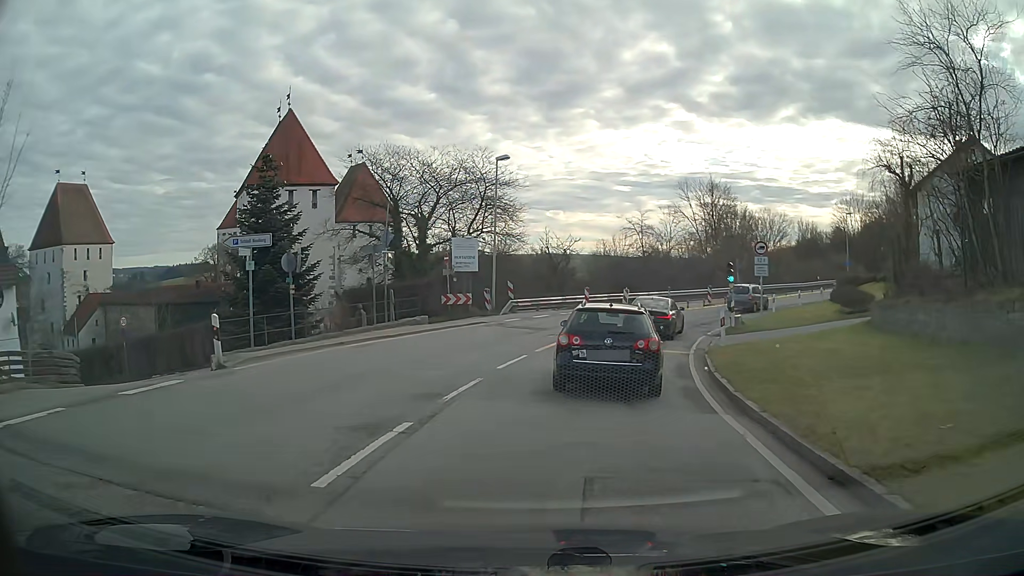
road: secondary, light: Day
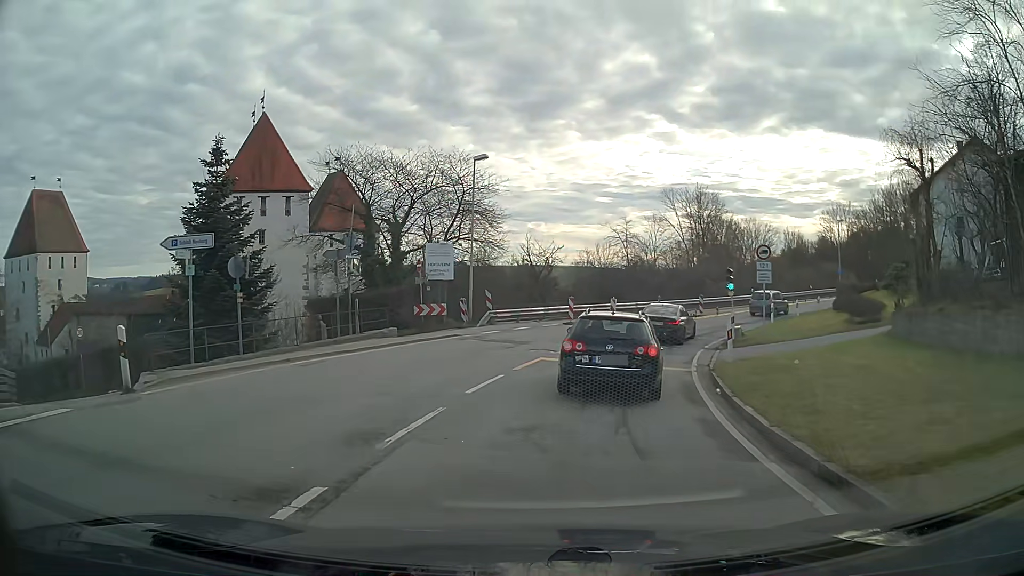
(0.0, +2.7) m; +2°
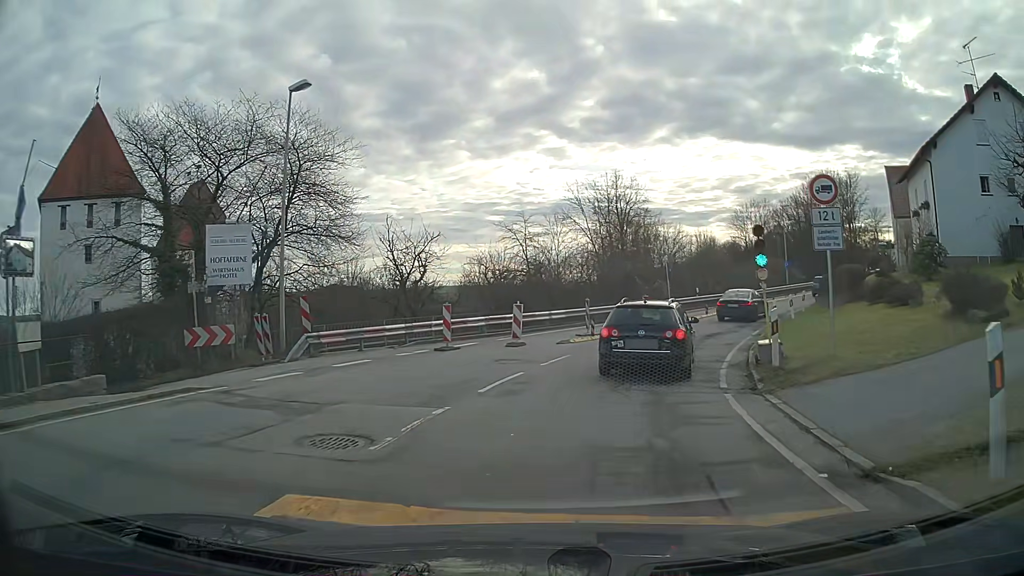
(+1.2, +13.4) m; +10°
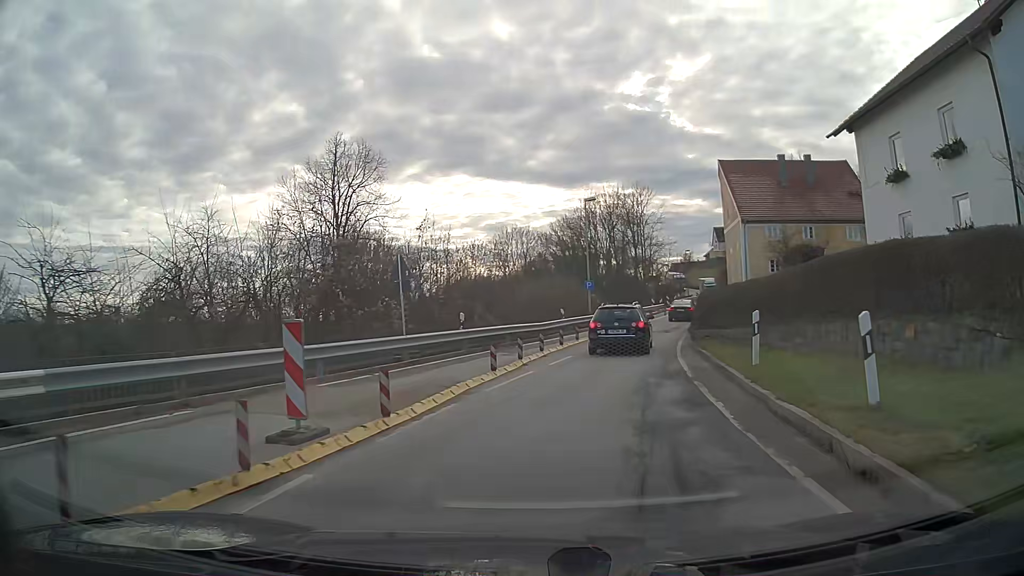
(+4.0, +20.6) m; +21°
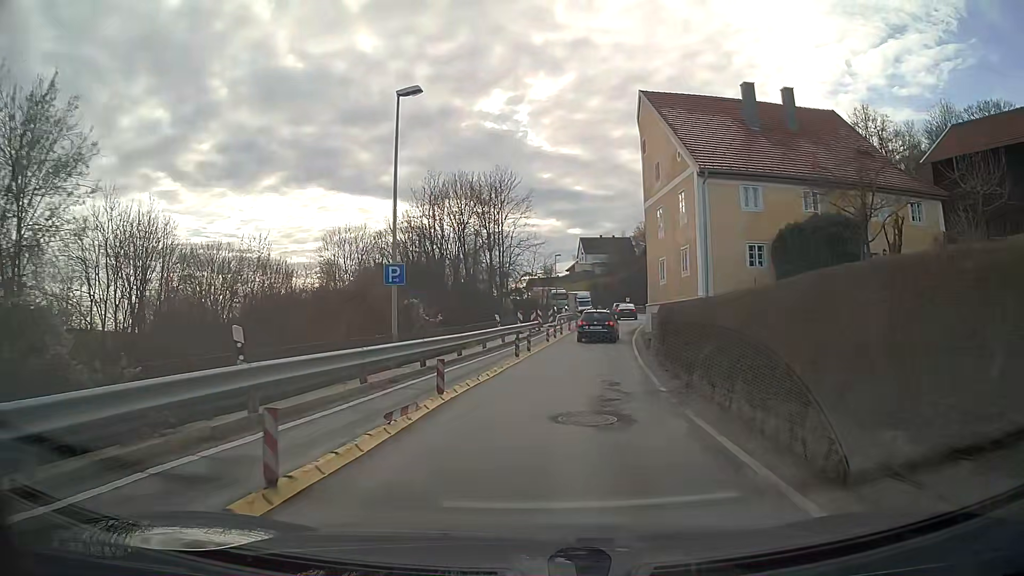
(+2.7, +23.9) m; +12°
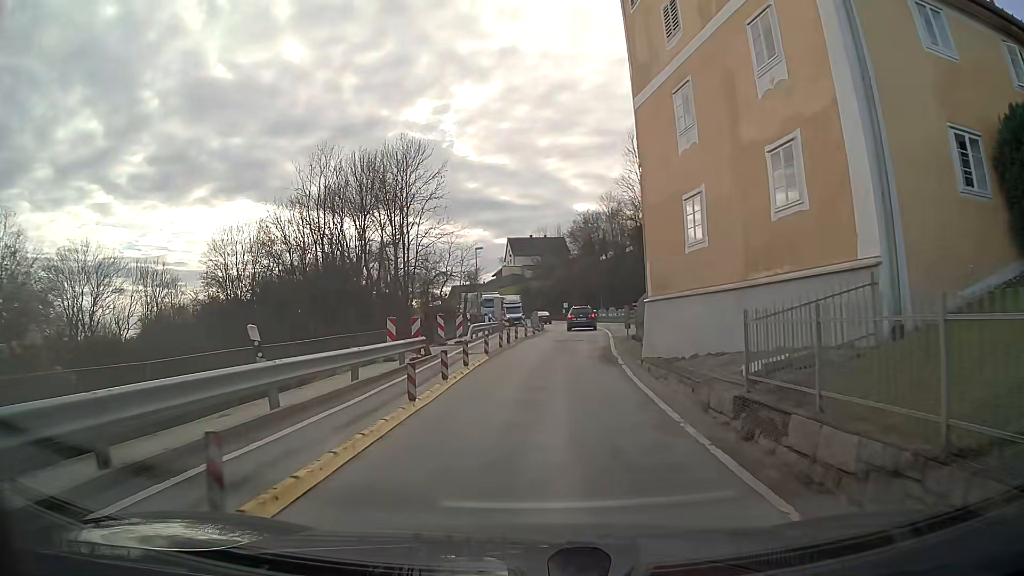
(+1.0, +18.9) m; +5°
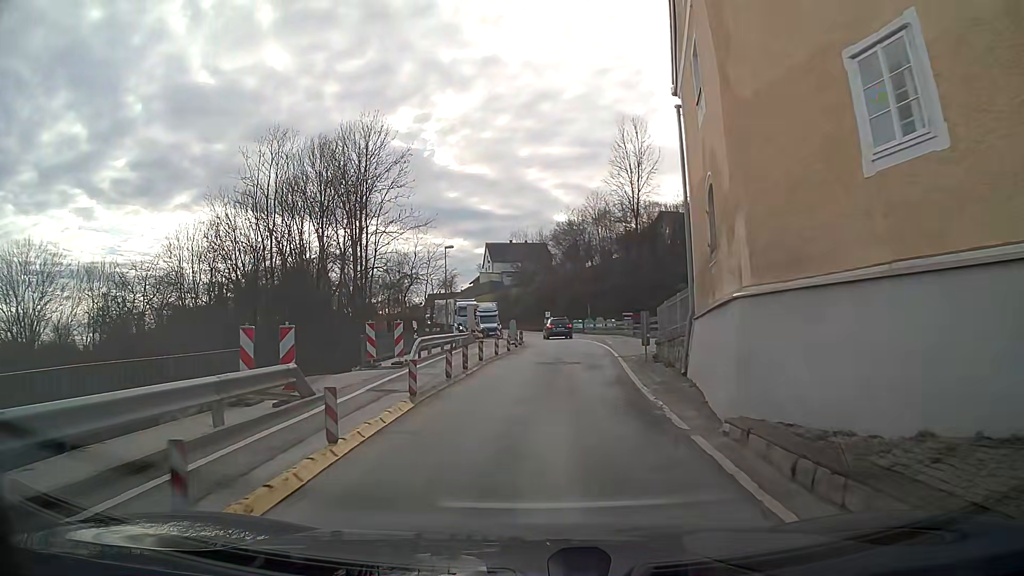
(+0.1, +9.4) m; +2°
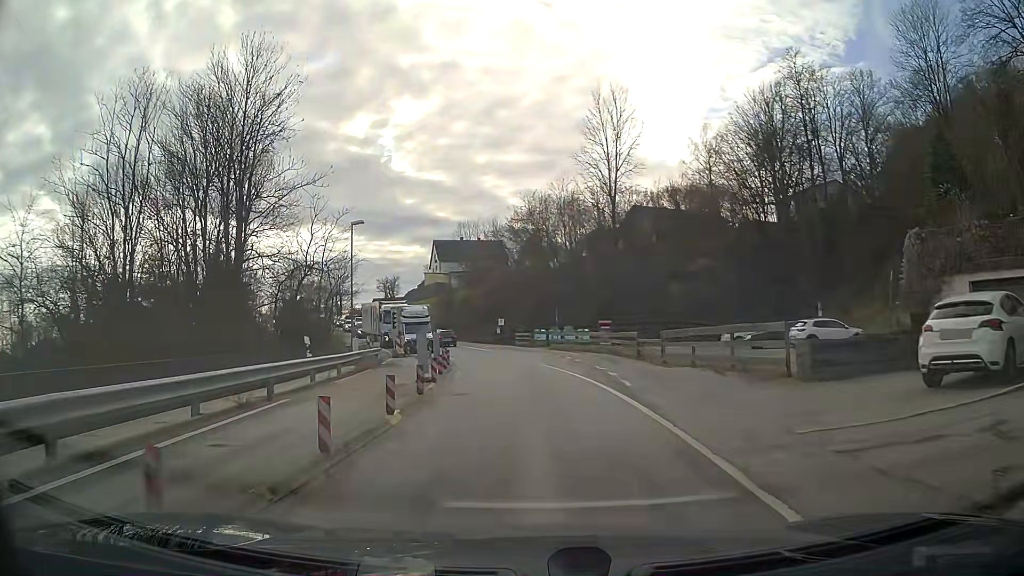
(+0.7, +18.5) m; +3°
